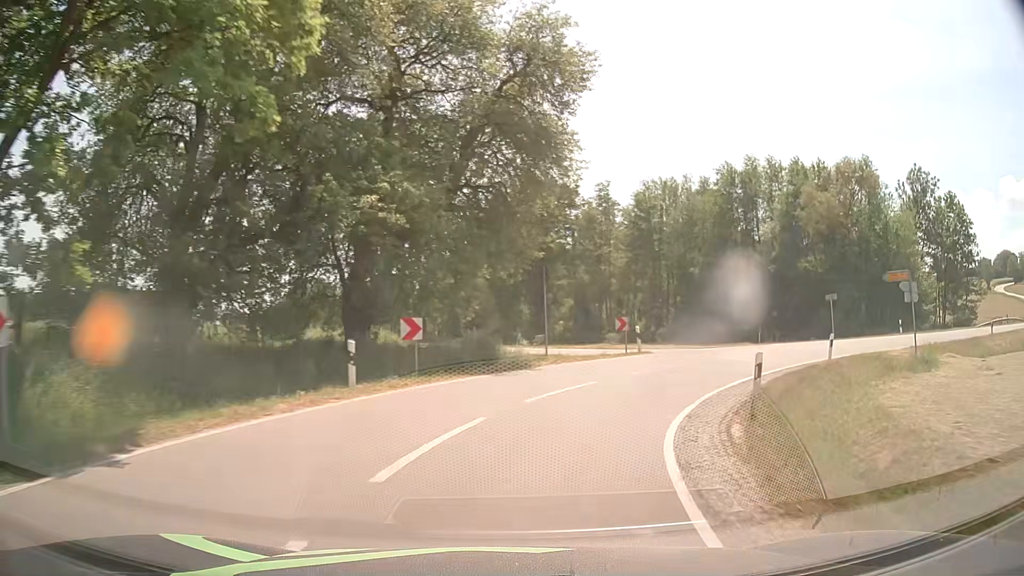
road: tertiary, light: Day
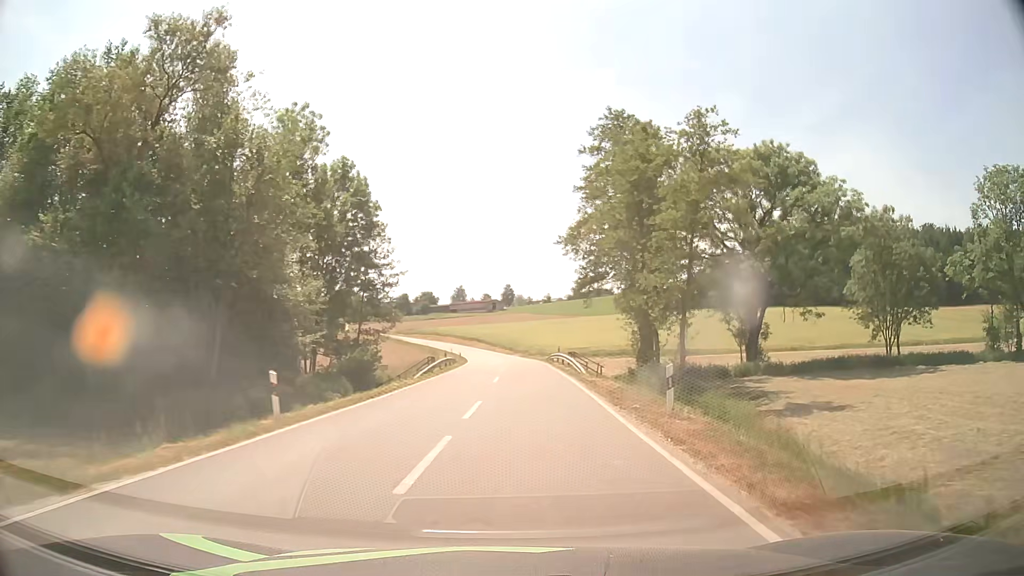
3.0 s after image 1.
(+16.8, +29.1) m; +59°
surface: asphalt
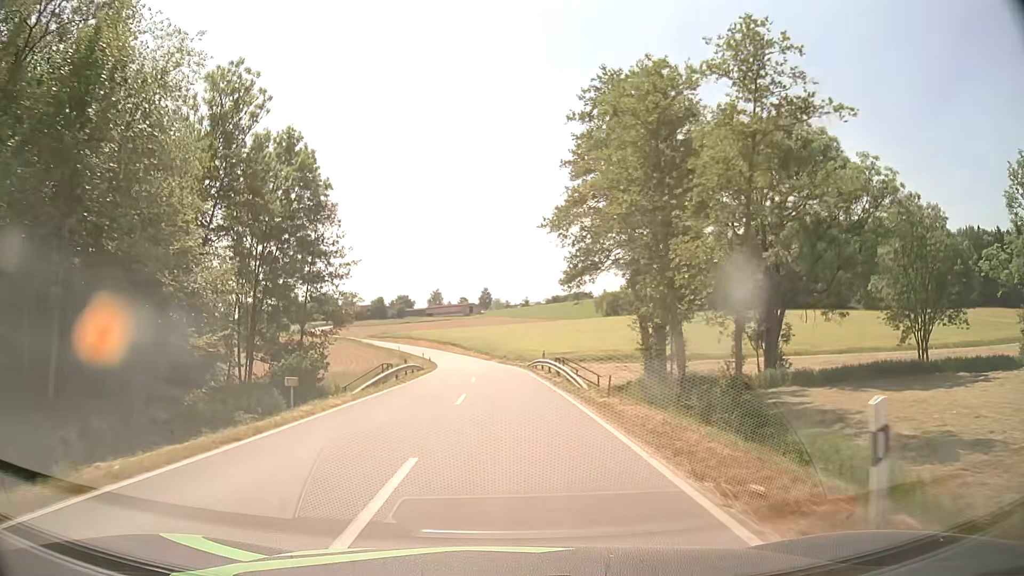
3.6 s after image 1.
(+0.2, +8.3) m; +2°
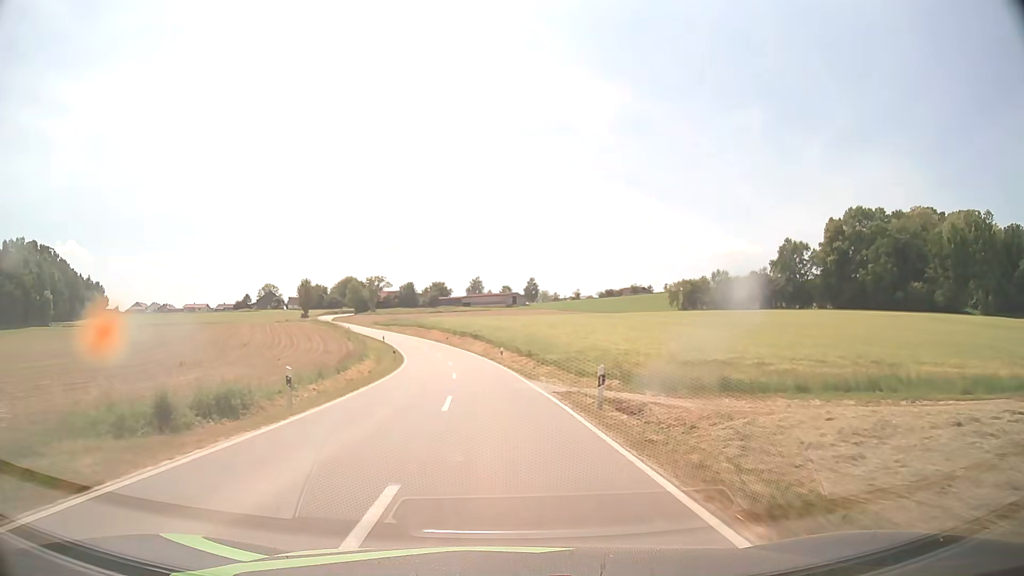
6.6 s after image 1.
(-1.2, +50.8) m; -3°
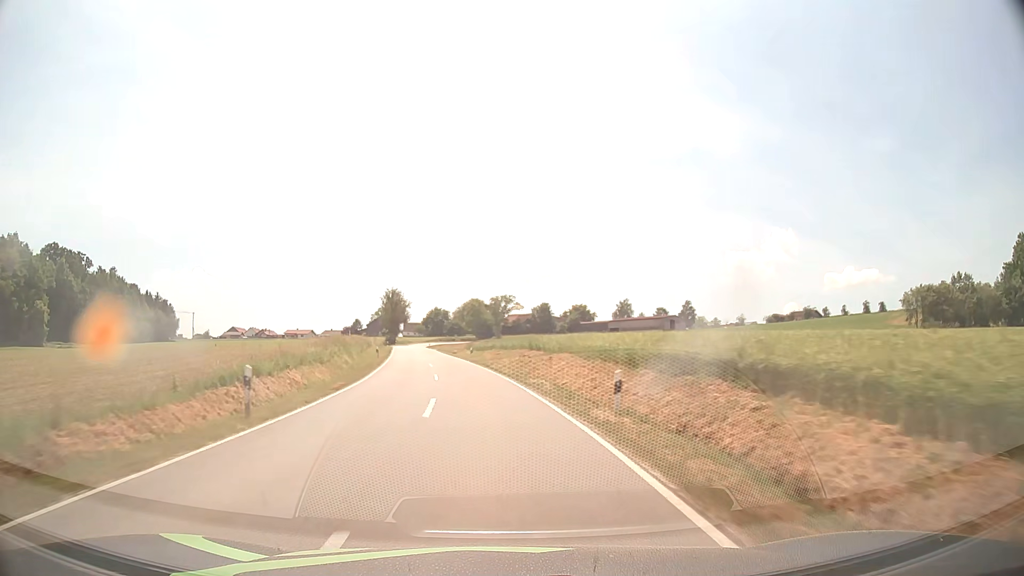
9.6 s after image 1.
(-6.0, +62.8) m; -12°
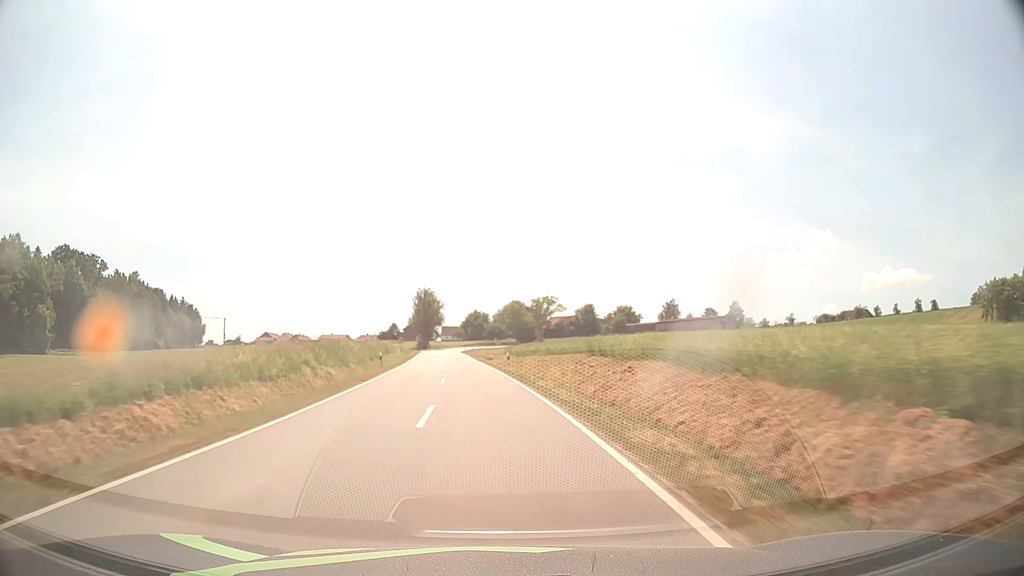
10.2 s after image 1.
(-0.4, +13.6) m; -3°
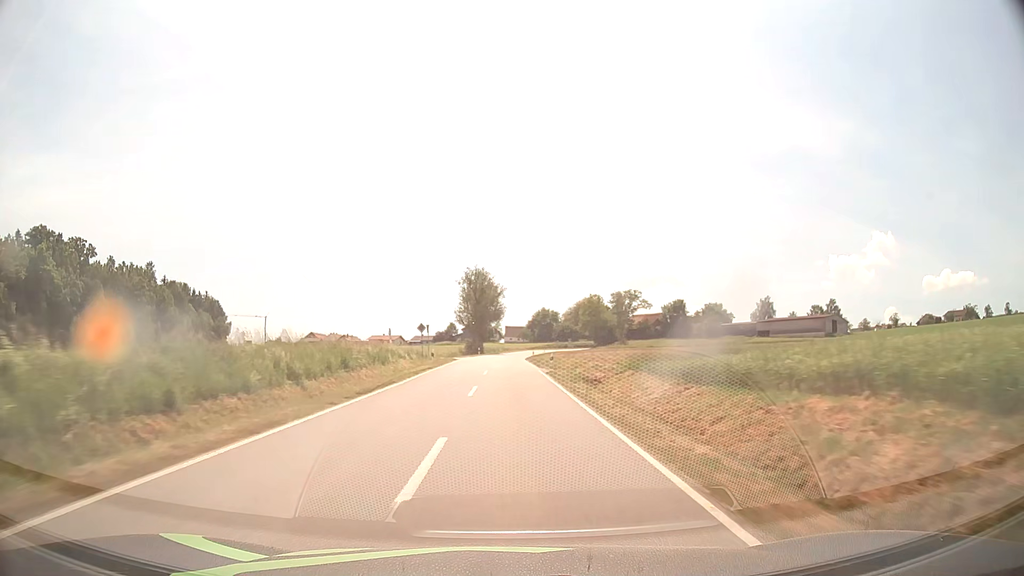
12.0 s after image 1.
(-3.1, +41.8) m; -6°
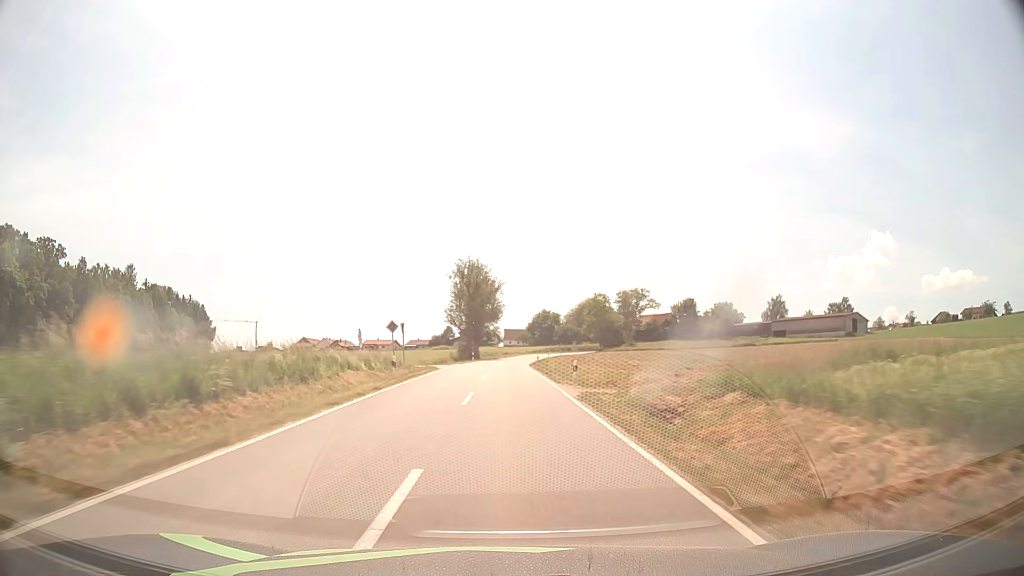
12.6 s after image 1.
(0.0, +14.4) m; 0°
(0, +10) (0, +20) (0, +30) (0, +40) (0, +50) (+1, +60) (+1, +70) (+2, +80) (+3, +90) (+4, +100) m
